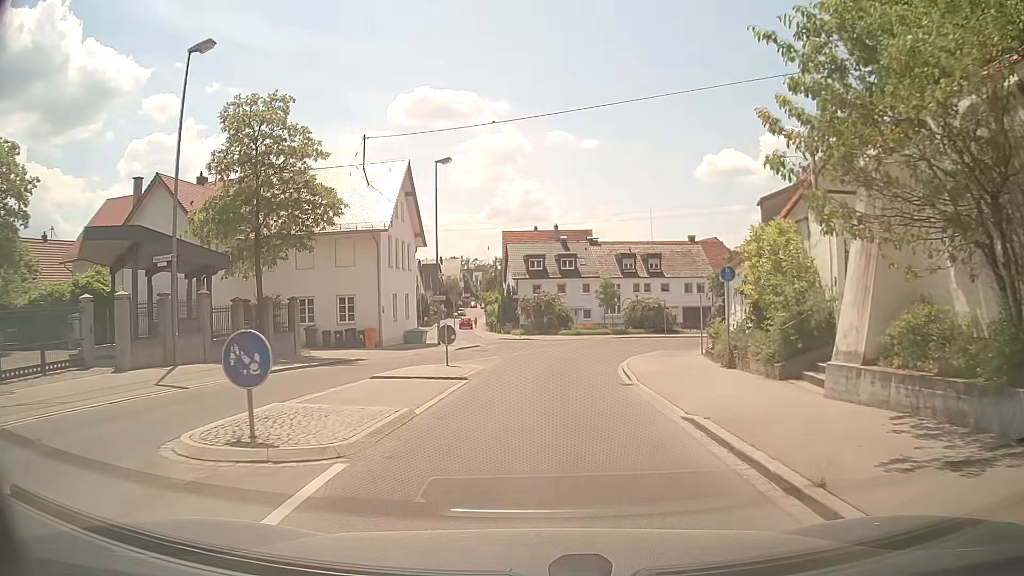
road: secondary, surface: asphalt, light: Day
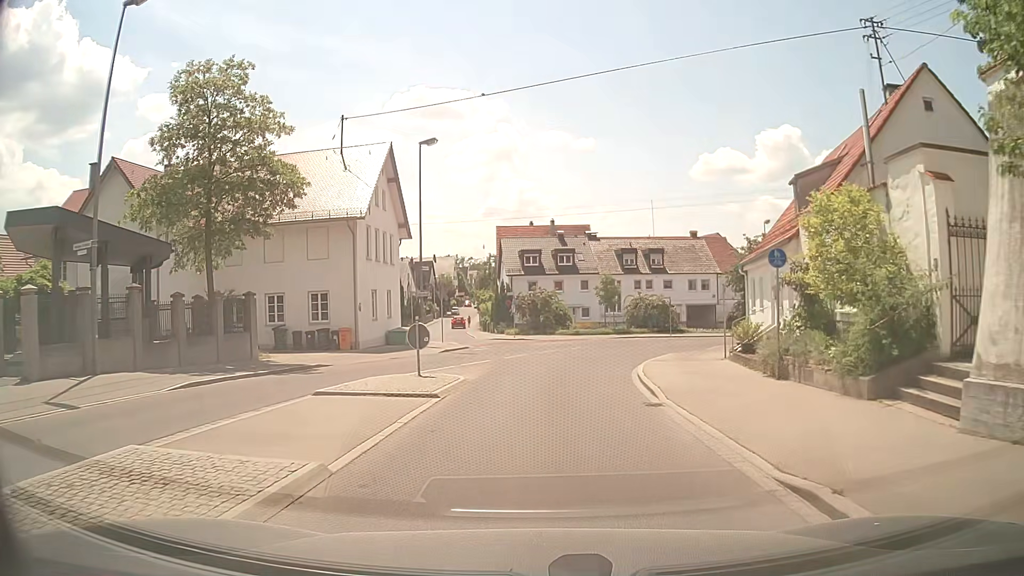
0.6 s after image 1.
(0.0, +4.1) m; 0°
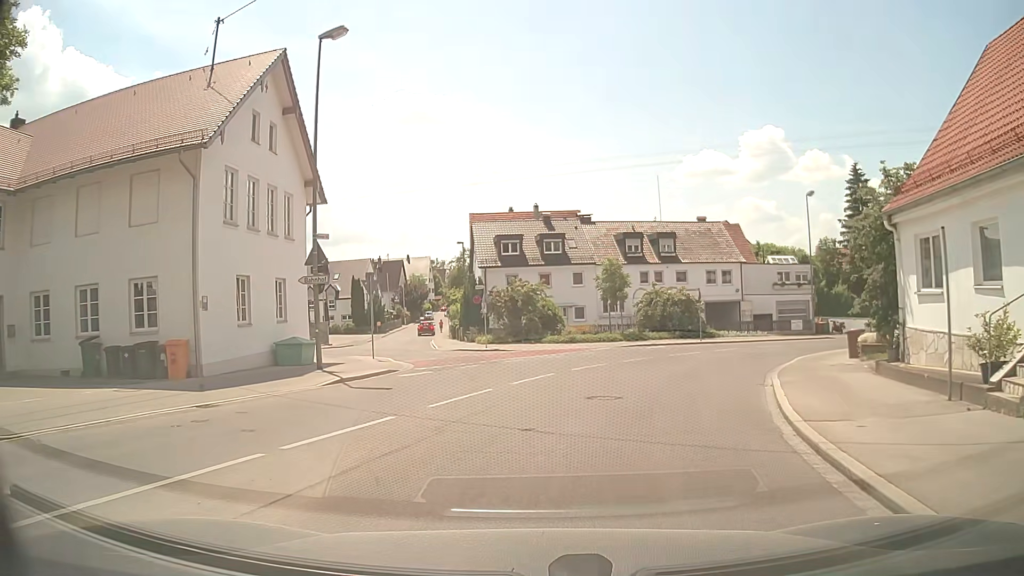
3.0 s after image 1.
(+0.3, +14.7) m; +1°
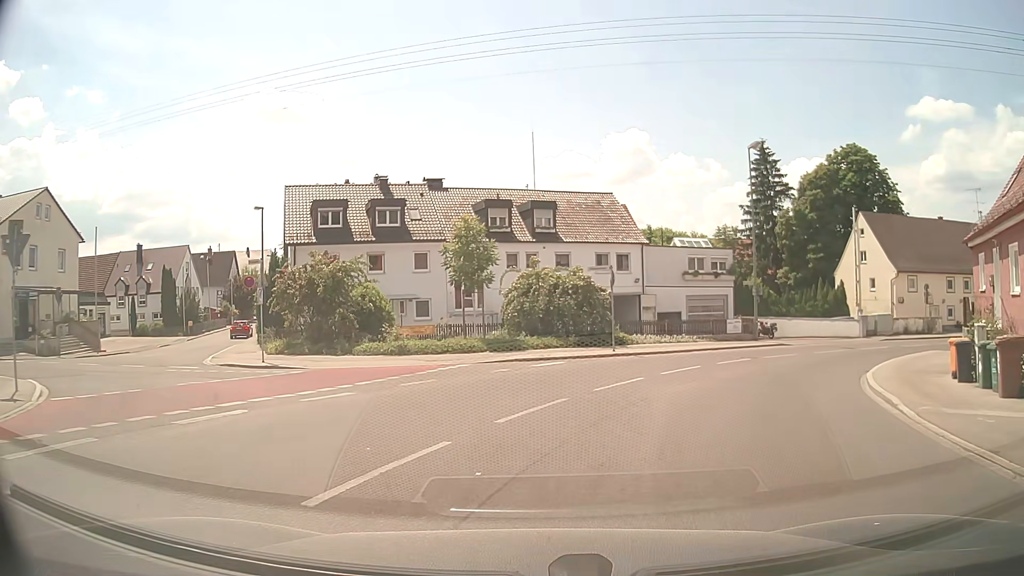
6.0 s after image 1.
(+1.4, +15.2) m; +12°
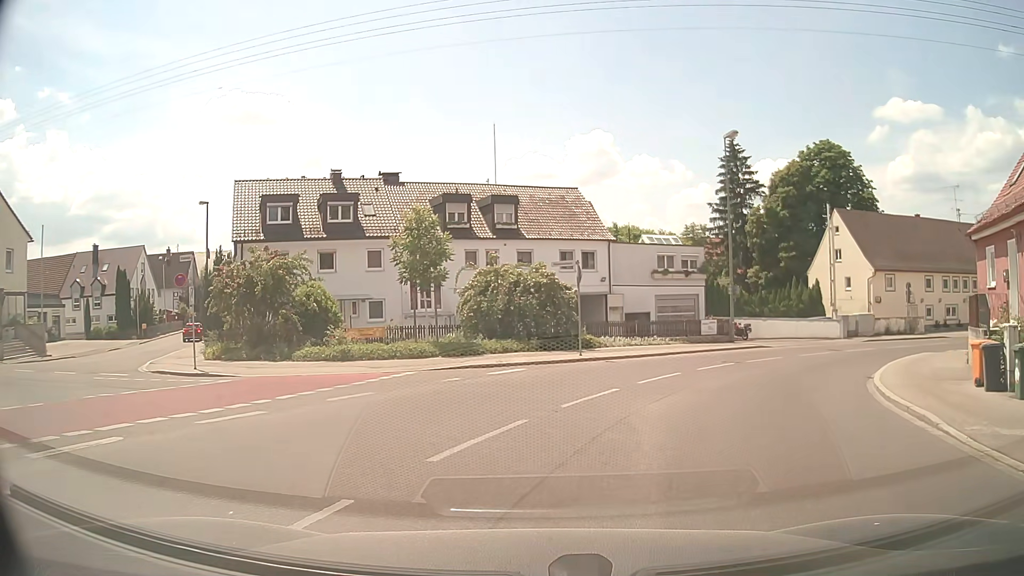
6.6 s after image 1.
(+0.1, +2.4) m; +2°
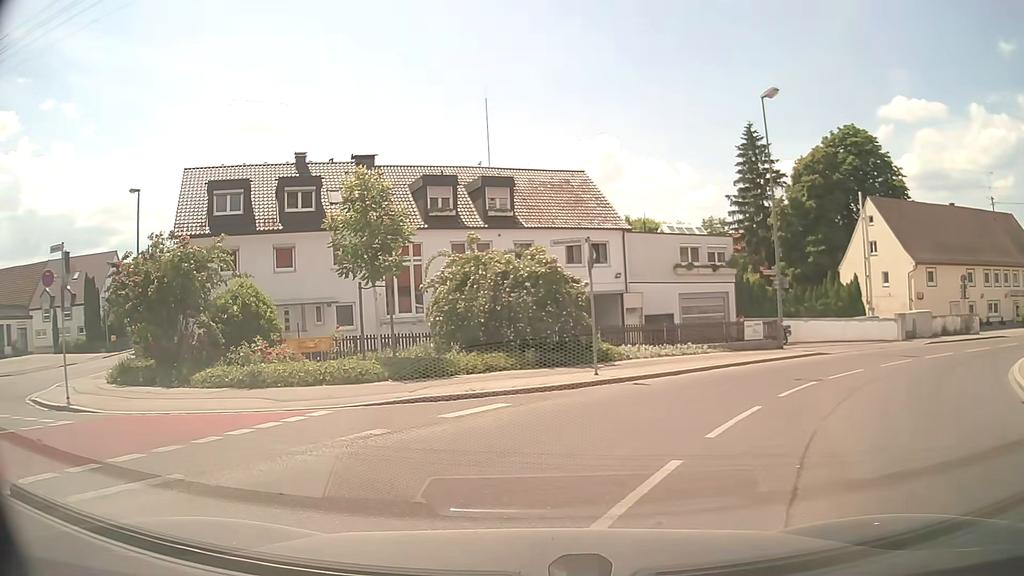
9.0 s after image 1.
(+0.5, +6.7) m; -1°
